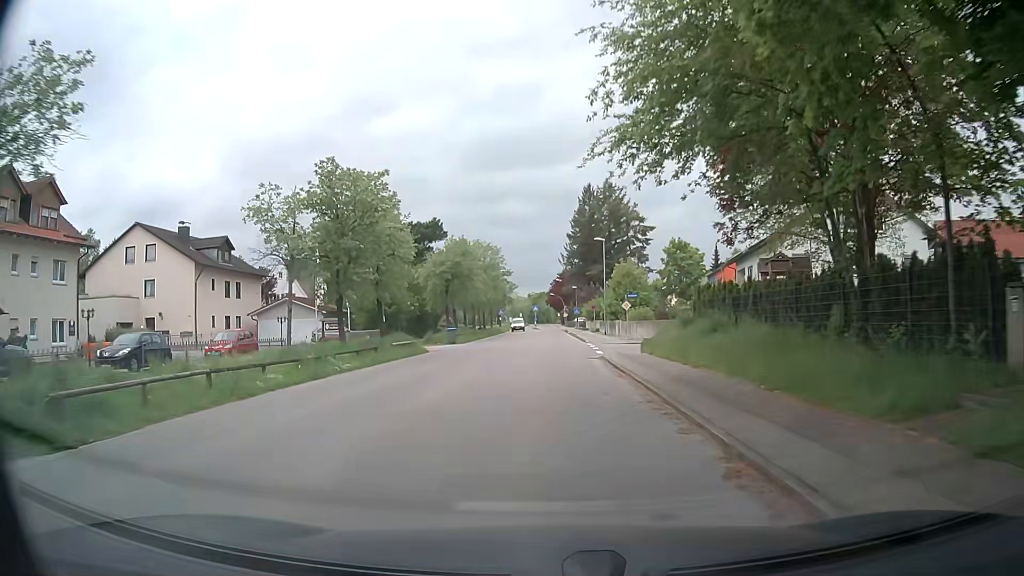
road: tertiary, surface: asphalt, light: Day
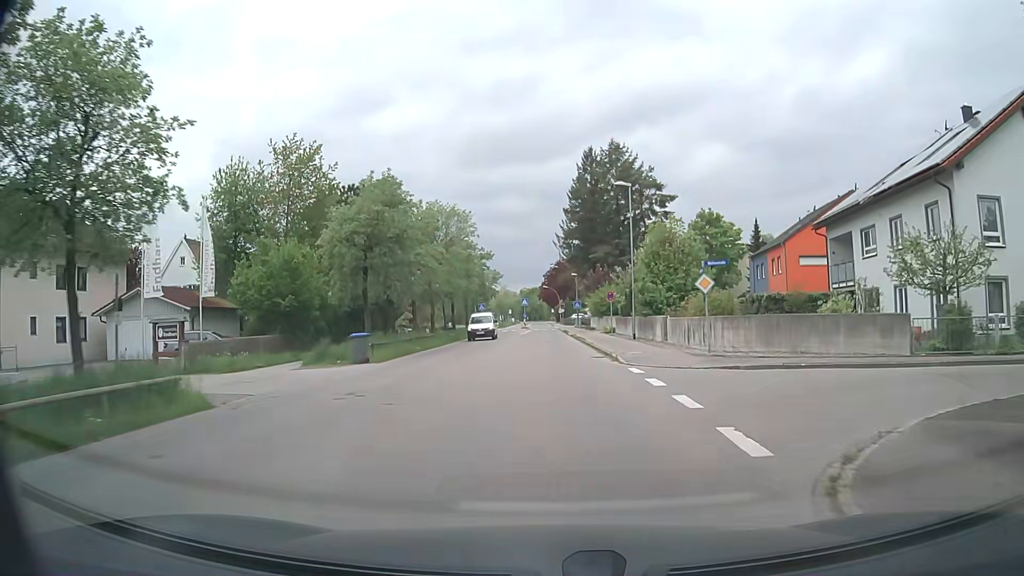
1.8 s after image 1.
(0.0, +21.4) m; +1°
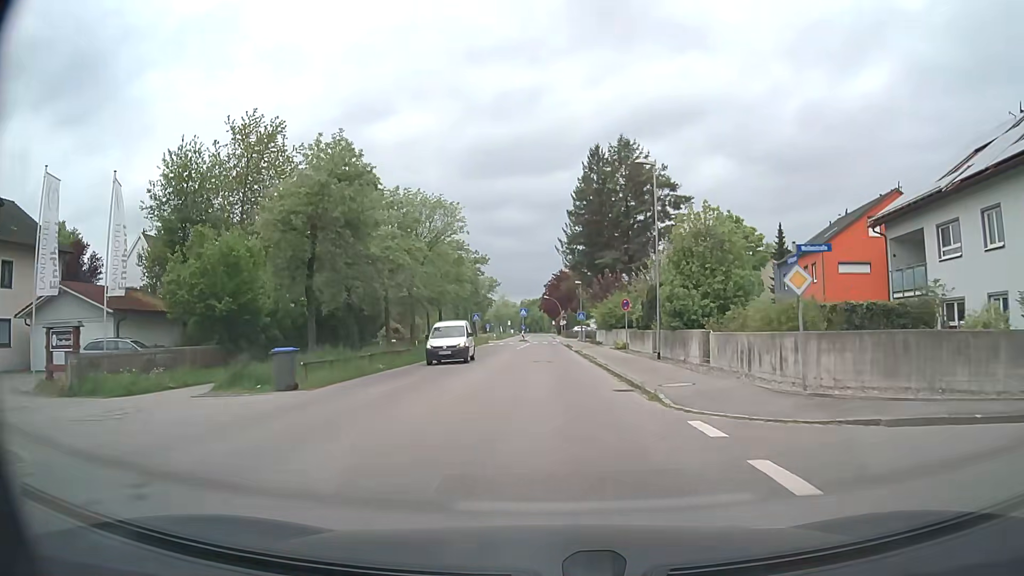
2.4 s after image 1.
(-0.1, +7.2) m; -1°
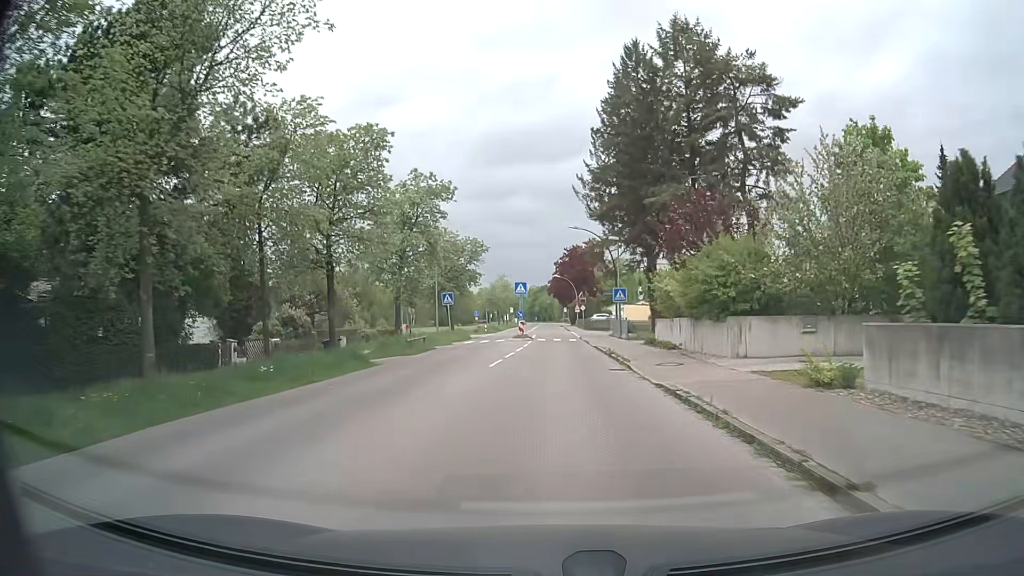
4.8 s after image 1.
(0.0, +28.4) m; 0°
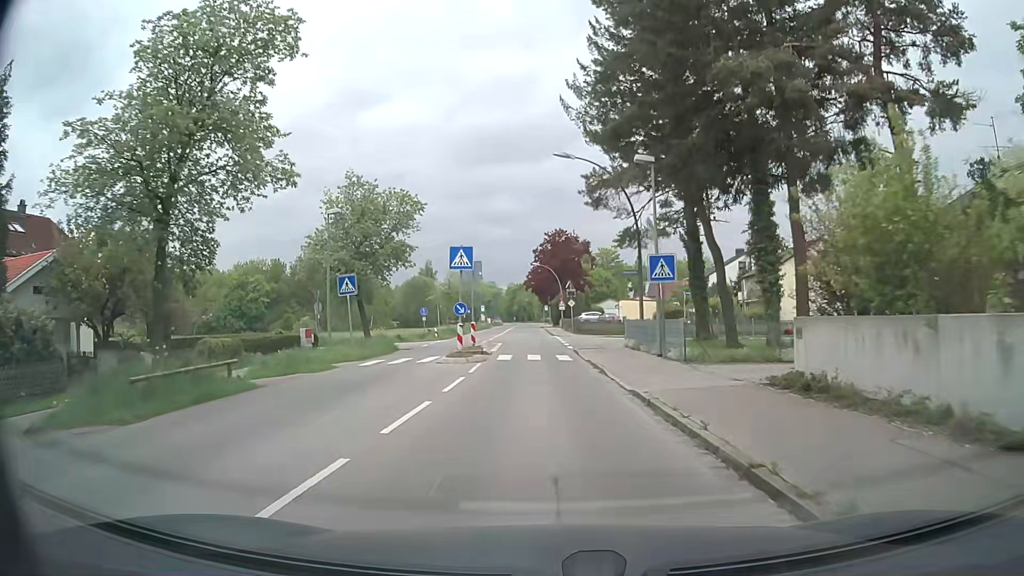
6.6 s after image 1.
(+0.4, +20.4) m; +2°
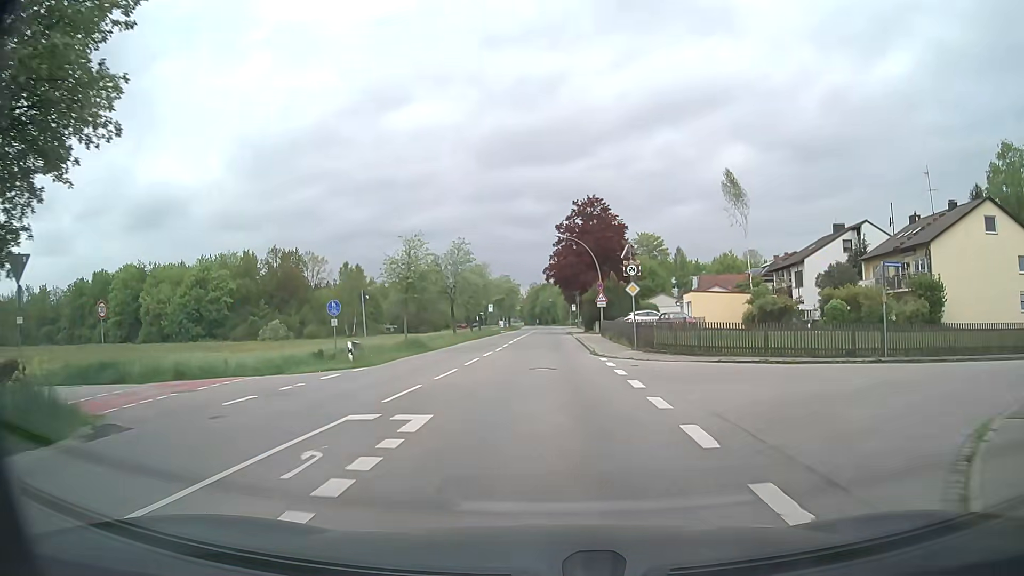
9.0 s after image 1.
(-0.5, +27.2) m; -3°
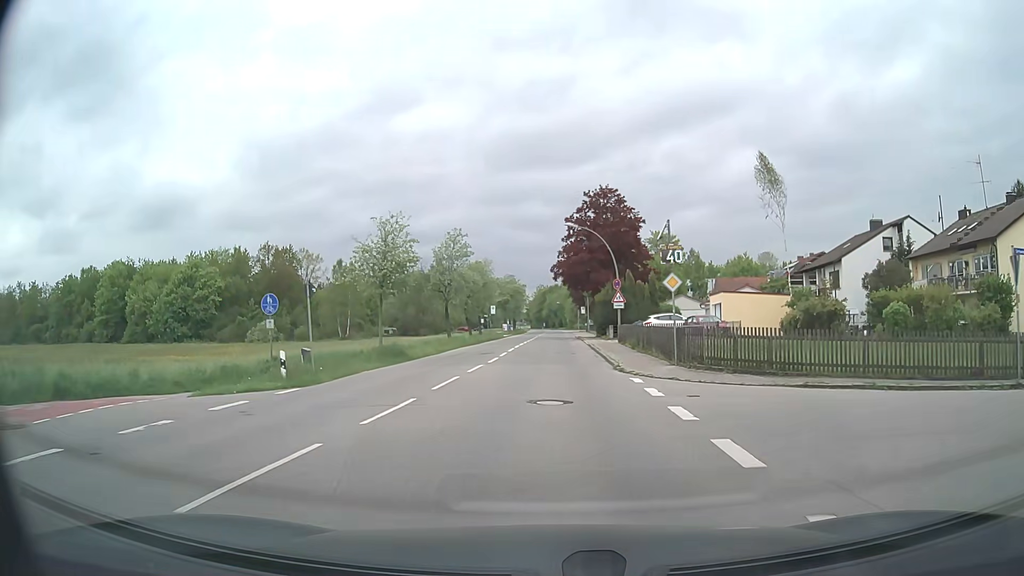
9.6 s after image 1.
(0.0, +7.0) m; 0°
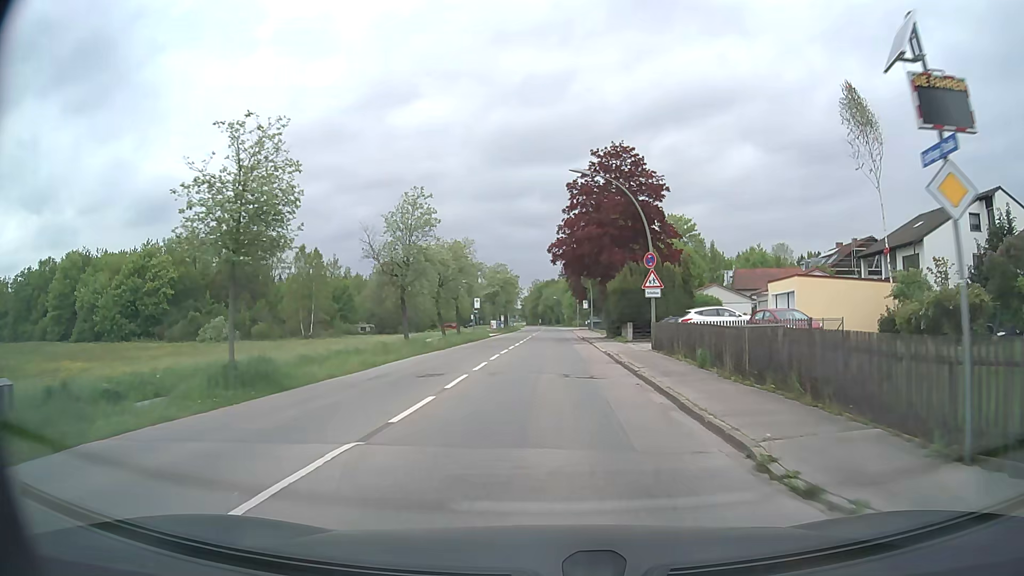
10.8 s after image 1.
(0.0, +14.2) m; +1°
(0, +10) (0, +20) (0, +30) (0, +40) (0, +50) (0, +60) (0, +70) (0, +80) (0, +90) (0, +100) m
